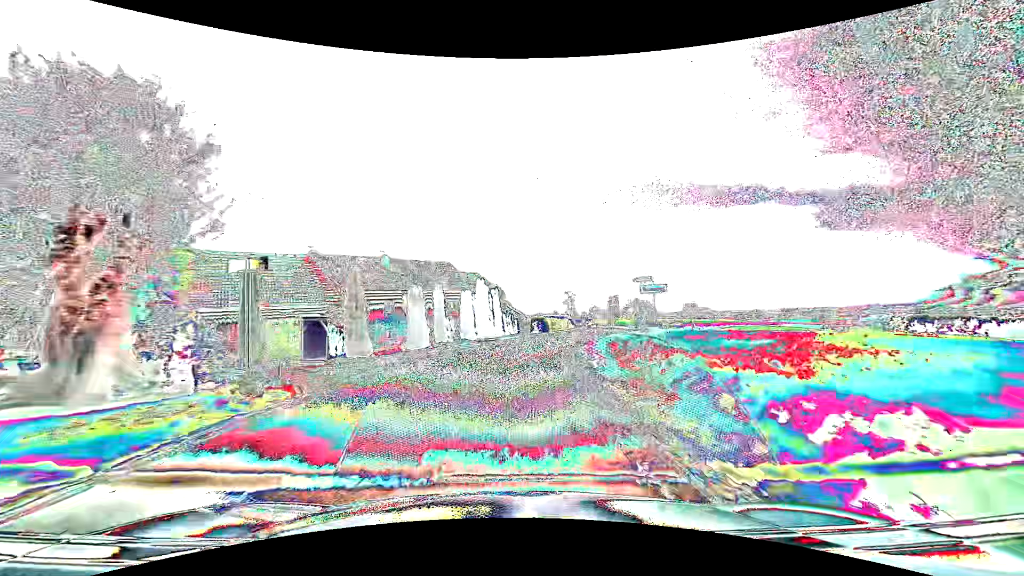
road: tertiary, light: Day
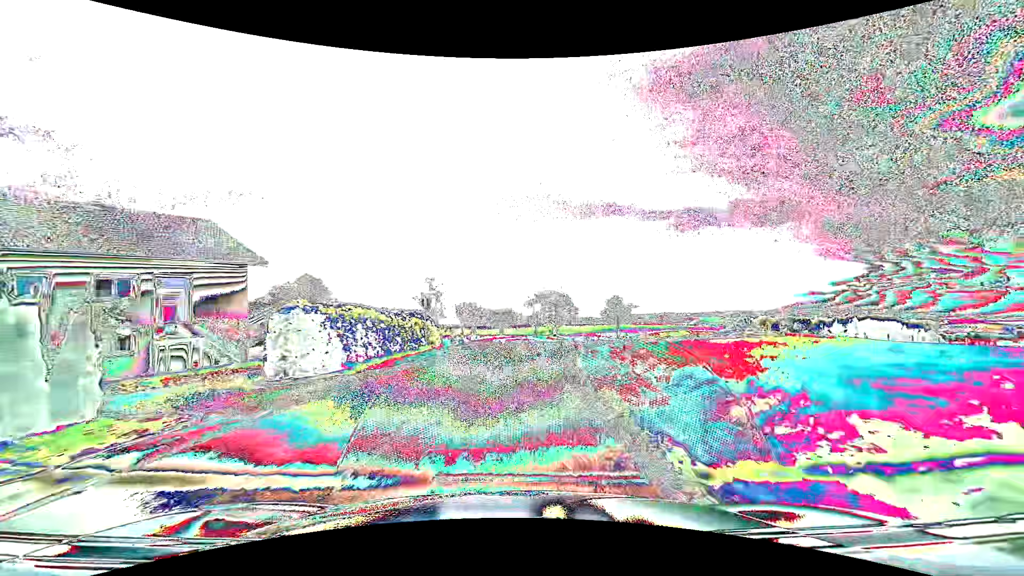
(+5.5, +45.2) m; +15°
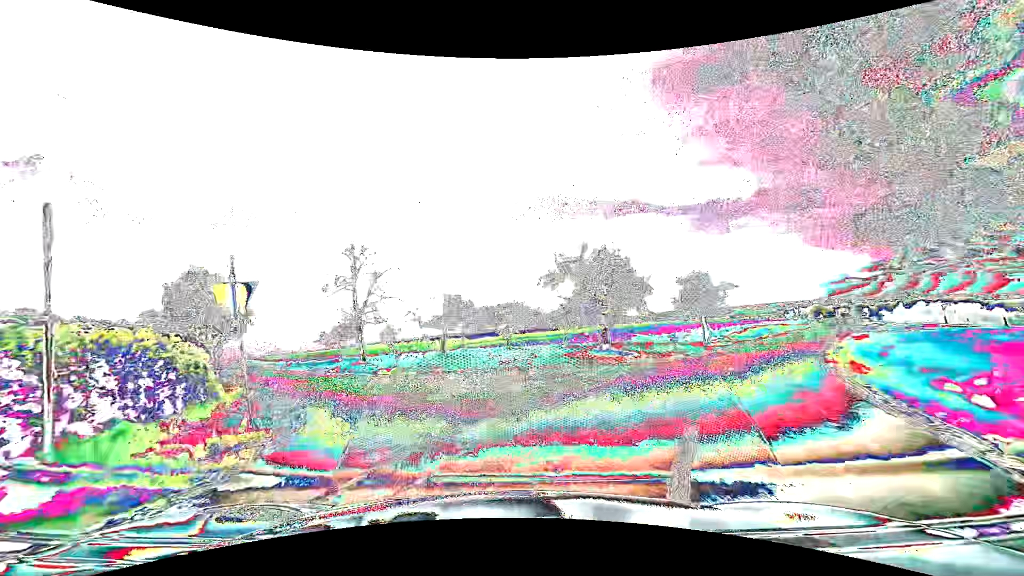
(+1.8, +31.3) m; -1°
(-2, +10) (-6, +19) (-12, +27) (-17, +35) (-23, +44) (-28, +52) (-33, +61) (-39, +69) (-44, +78) (-49, +86) m
